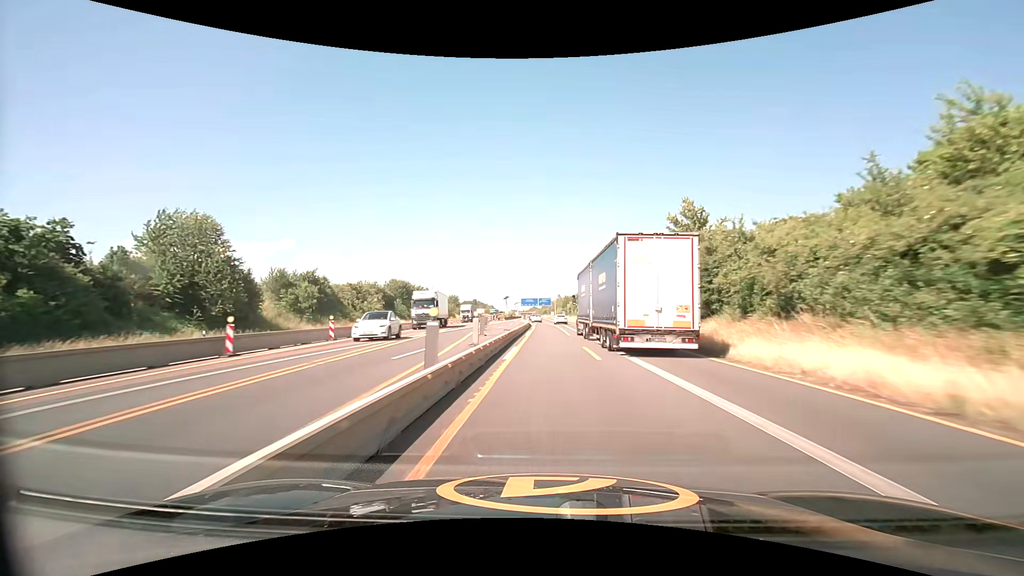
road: motorway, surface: asphalt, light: Day
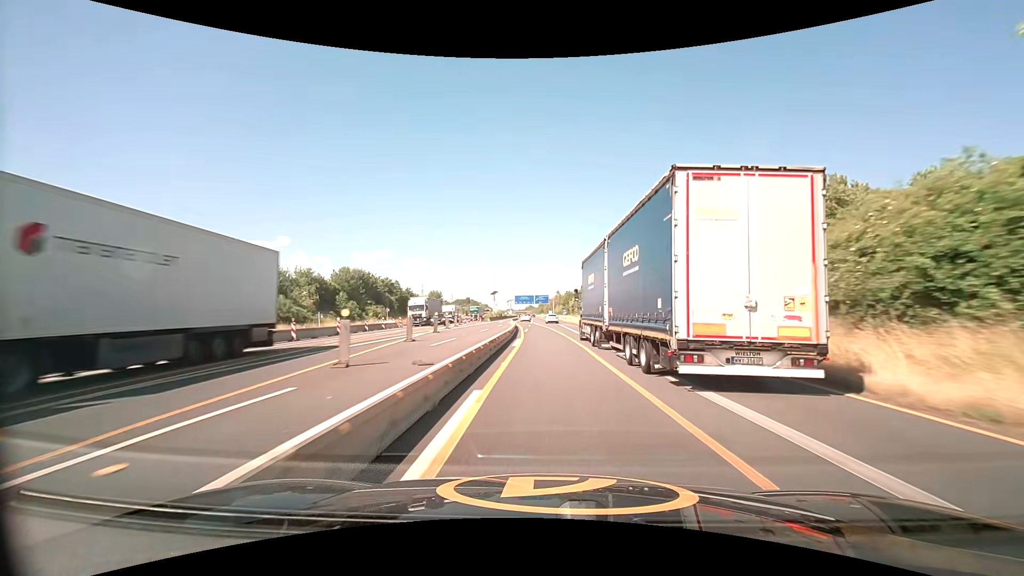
(0.0, +30.2) m; 0°
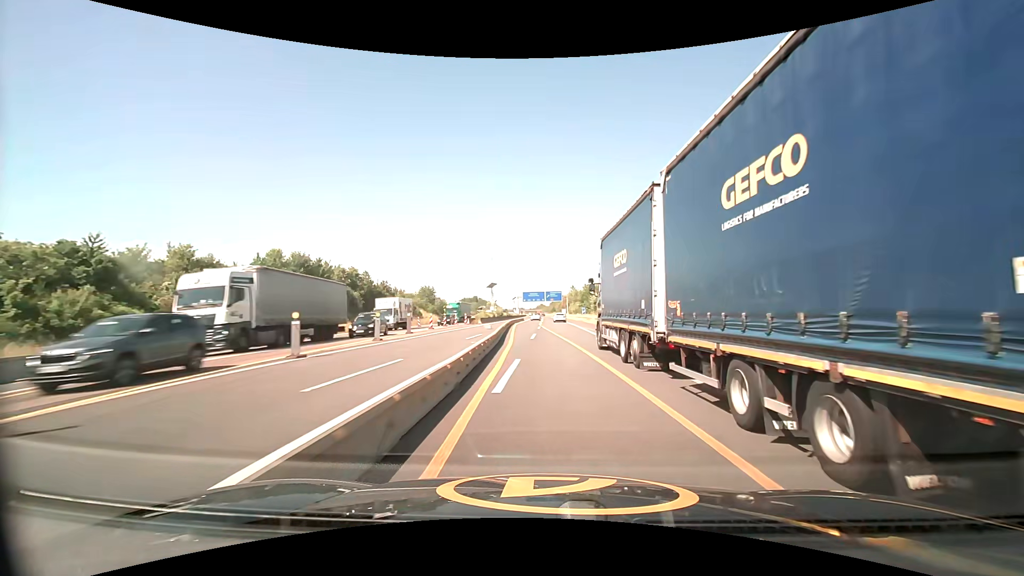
(-0.2, +30.2) m; -1°
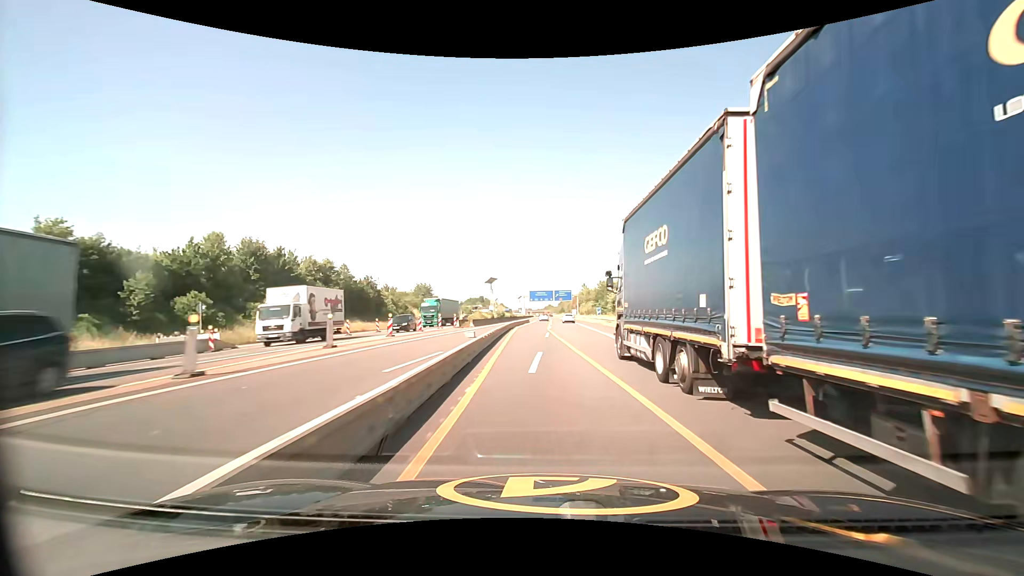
(-0.1, +15.1) m; -1°
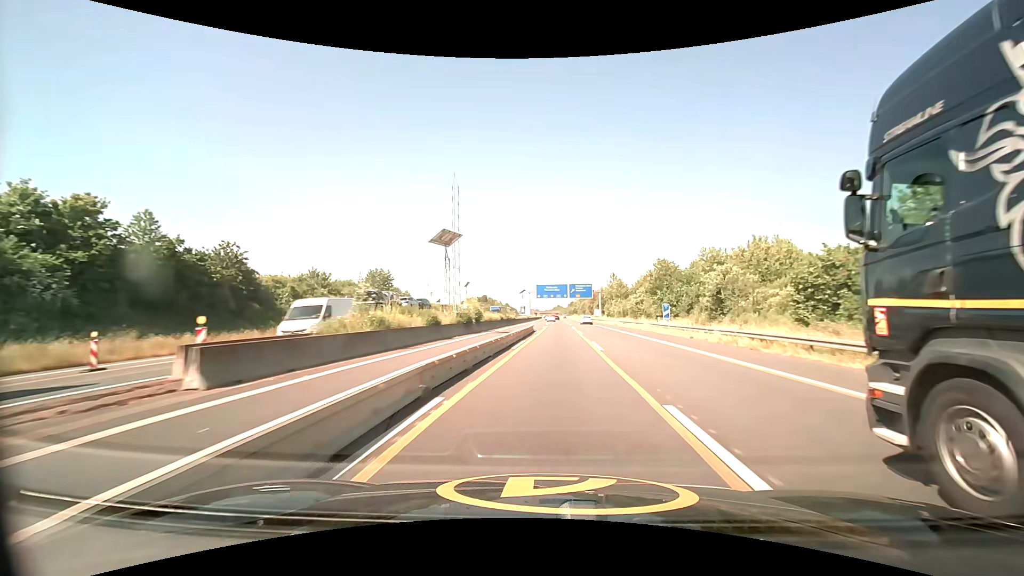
(-0.9, +45.7) m; -1°
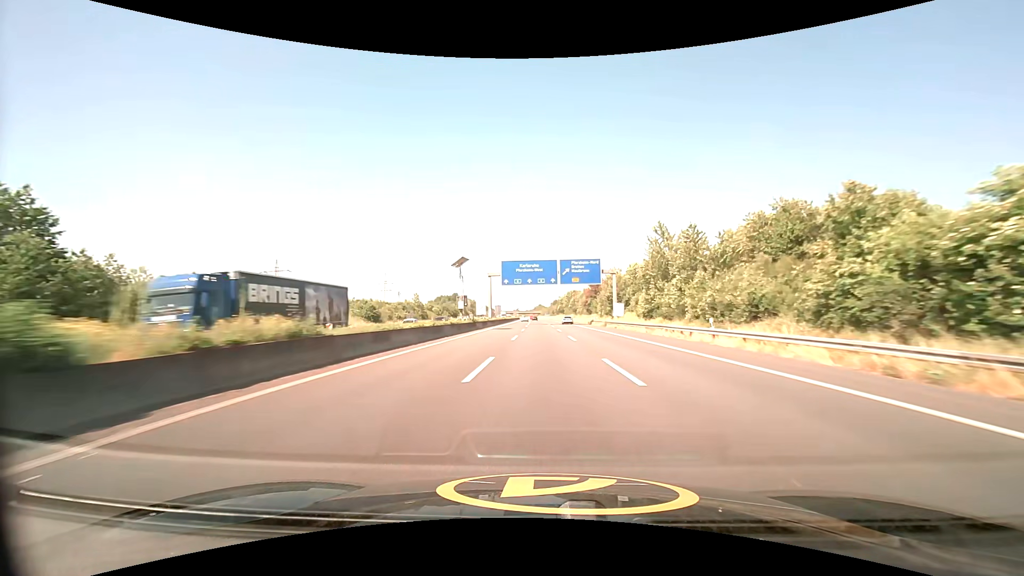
(+2.3, +64.0) m; +3°
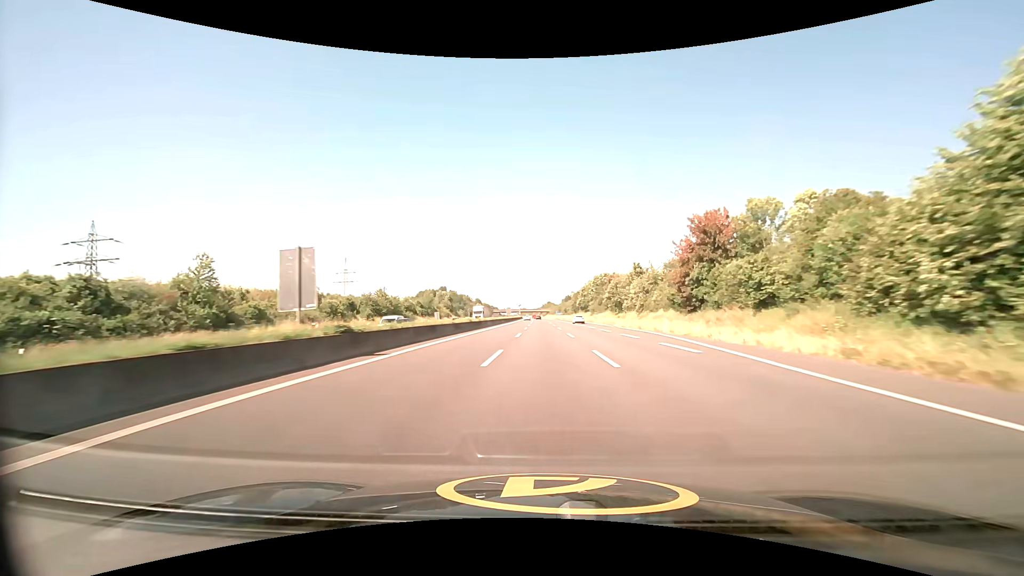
(-0.7, +86.9) m; -1°
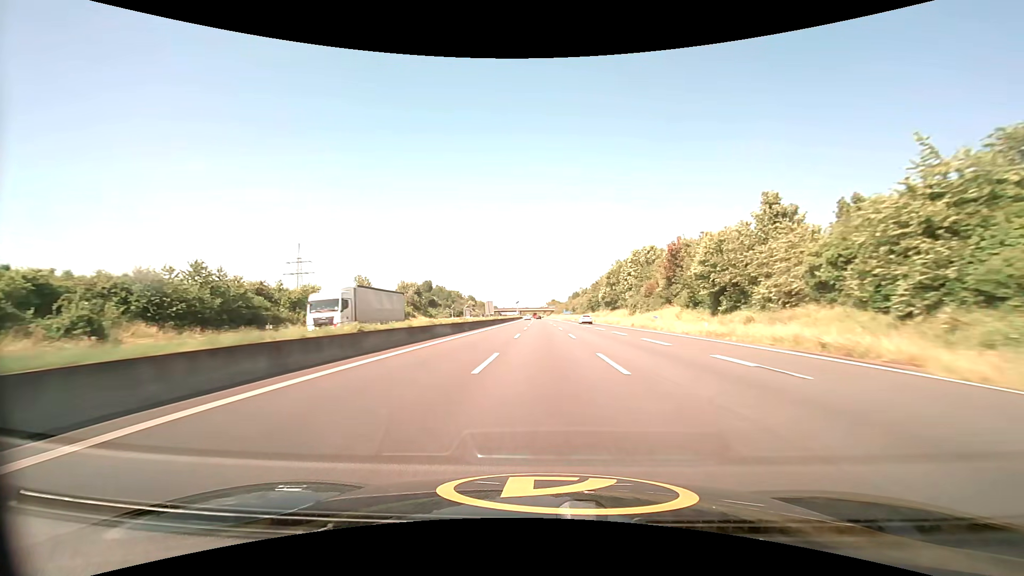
(-0.1, +55.7) m; 0°
(0, +10) (0, +20) (0, +30) (0, +40) (0, +50) (0, +60) (0, +70) (0, +80) (-1, +90) (-1, +100) m
